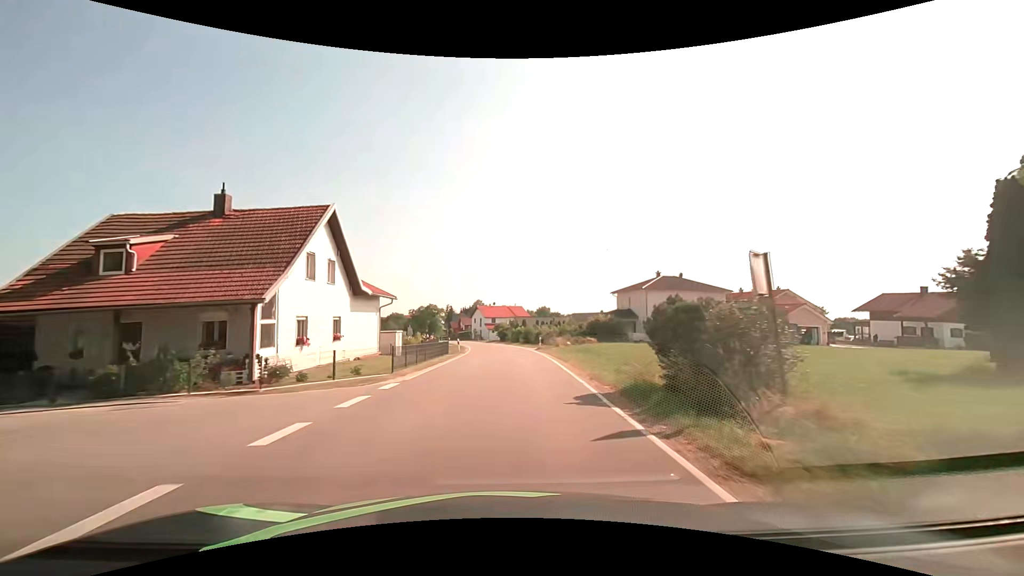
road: tertiary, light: Day
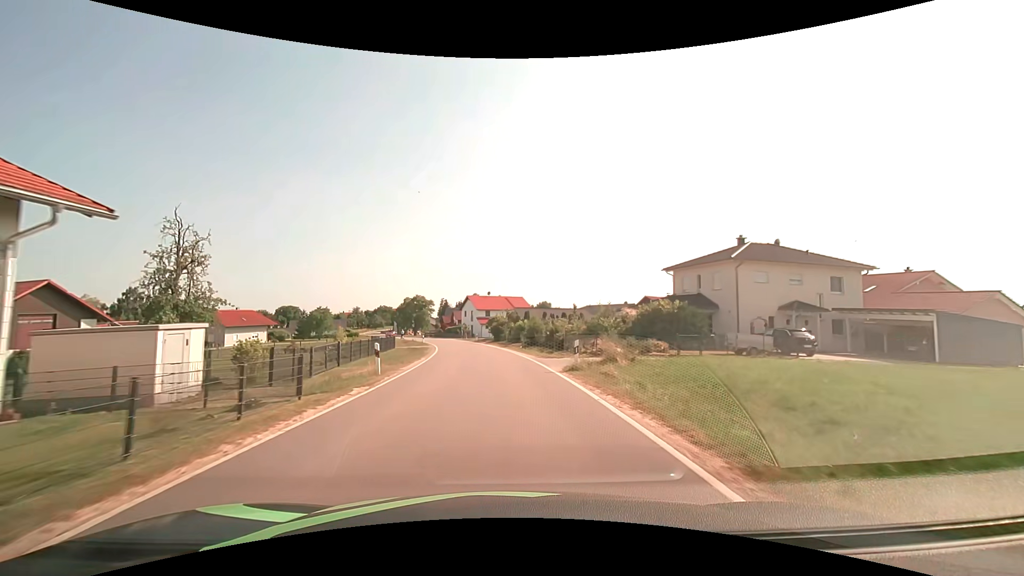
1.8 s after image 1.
(+0.4, +23.3) m; 0°
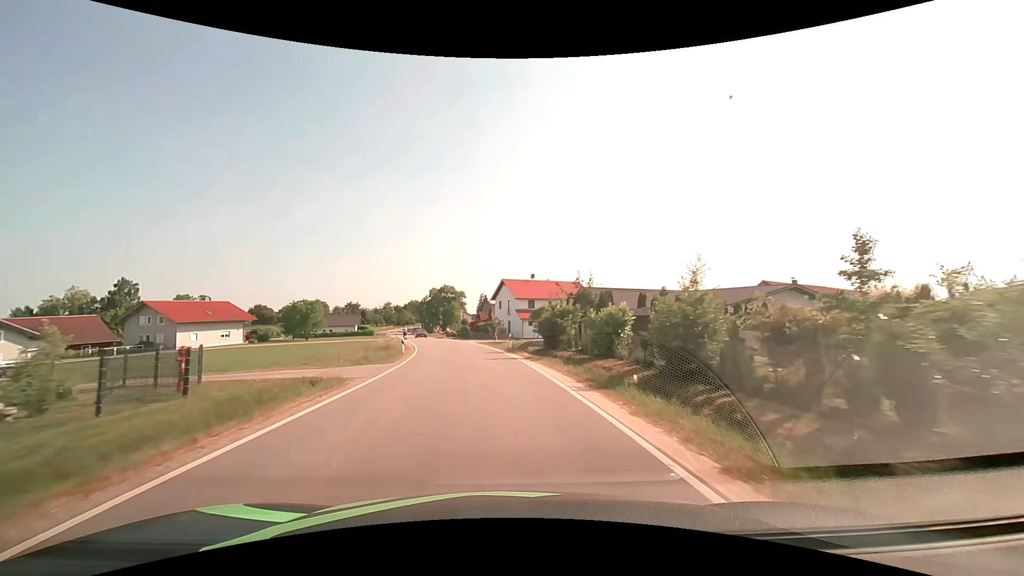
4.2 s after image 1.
(-1.0, +31.0) m; -5°
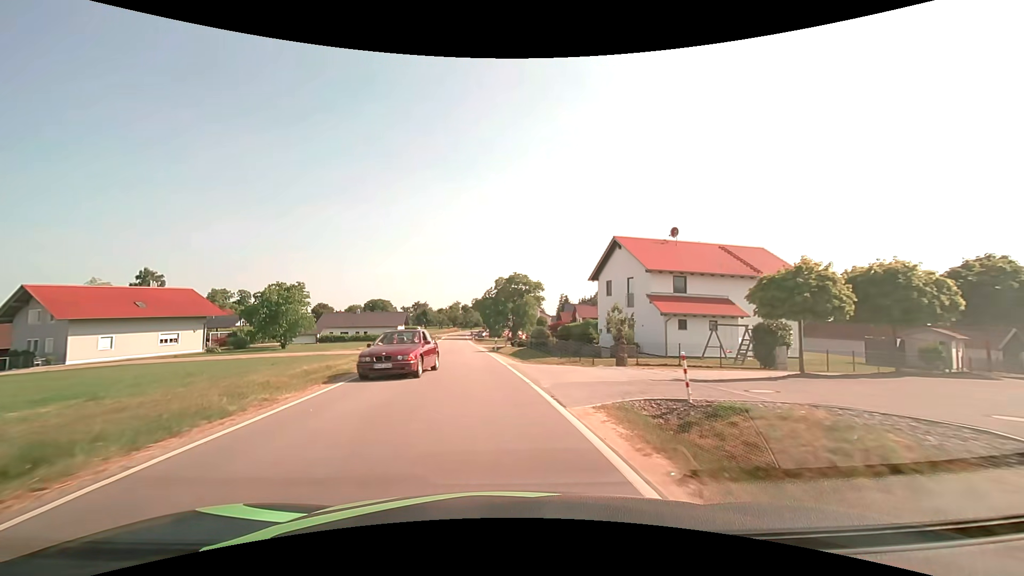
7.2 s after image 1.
(-2.6, +36.2) m; -9°
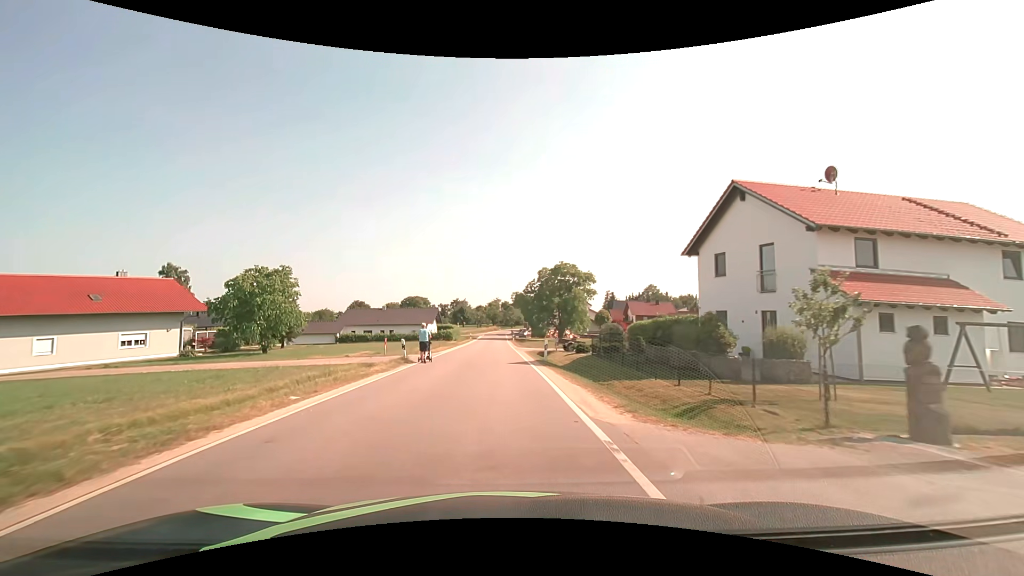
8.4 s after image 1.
(-0.6, +13.6) m; -5°
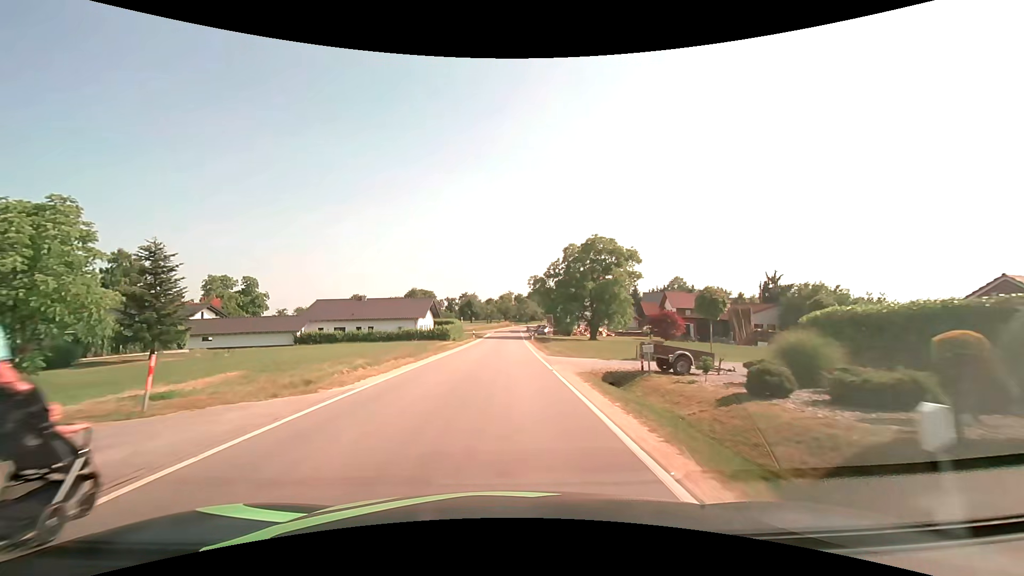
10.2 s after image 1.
(-0.4, +20.9) m; -1°
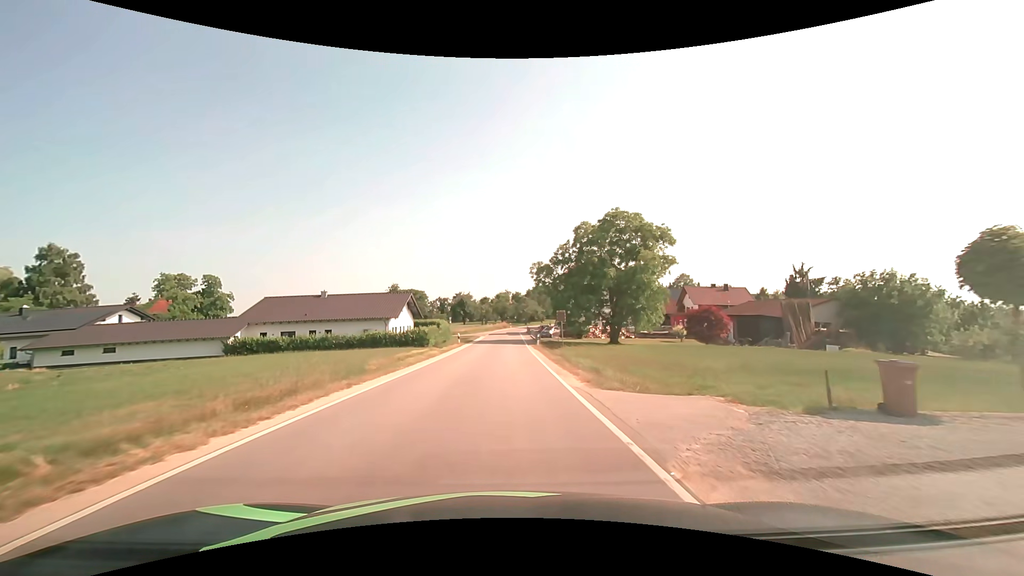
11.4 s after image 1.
(0.0, +14.2) m; 0°
(0, +10) (0, +20) (0, +30) (0, +40) (0, +50) (0, +60) (0, +70) (0, +80) (+1, +90) (+2, +100) m
